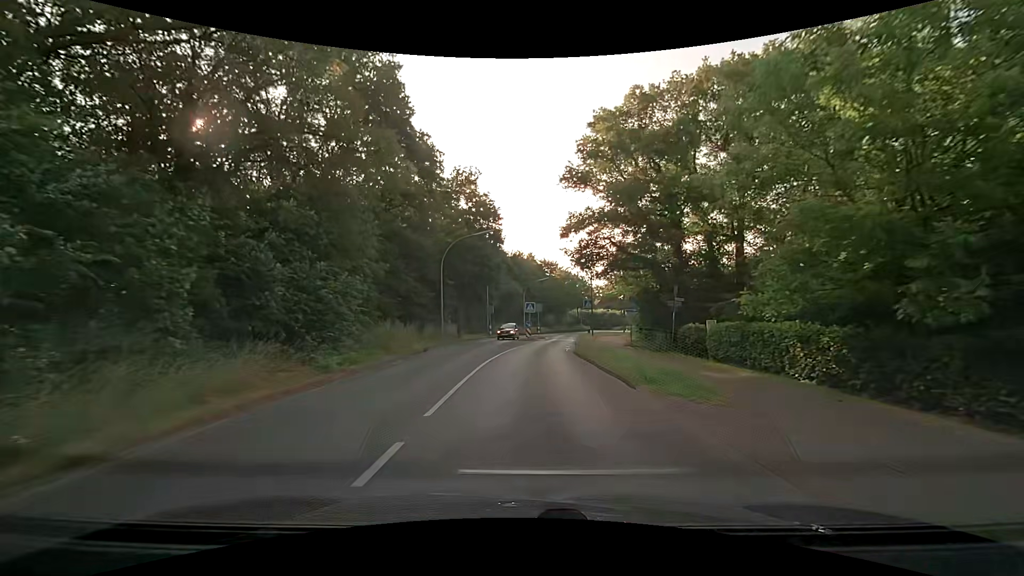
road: secondary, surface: asphalt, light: Day
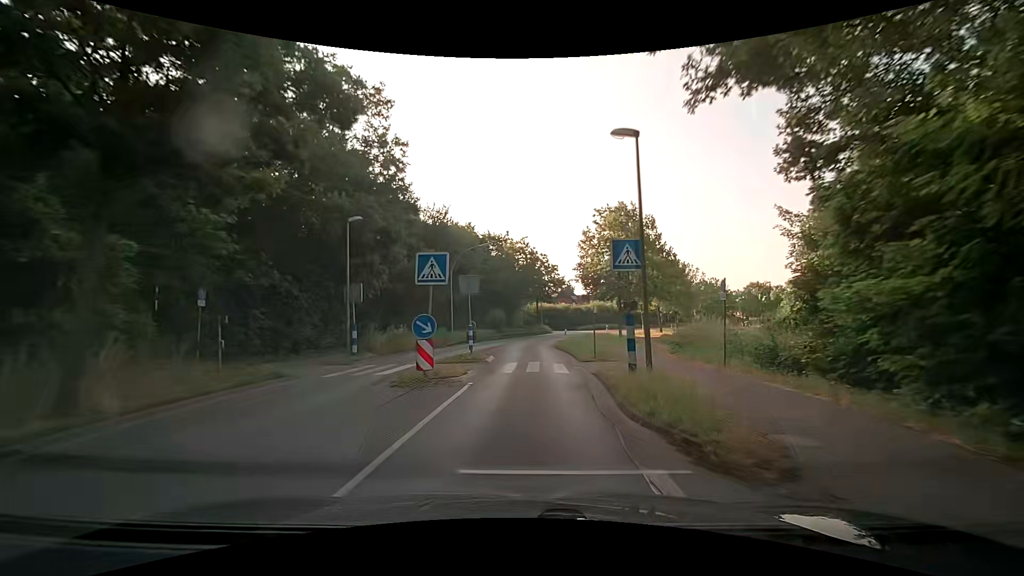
(+1.4, +30.5) m; +7°
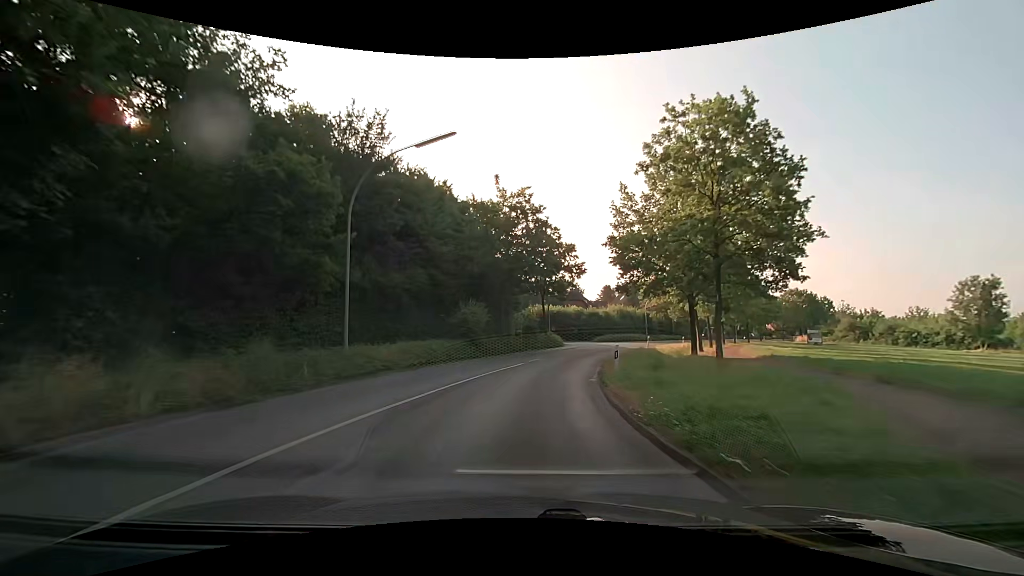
(+0.2, +22.9) m; 0°
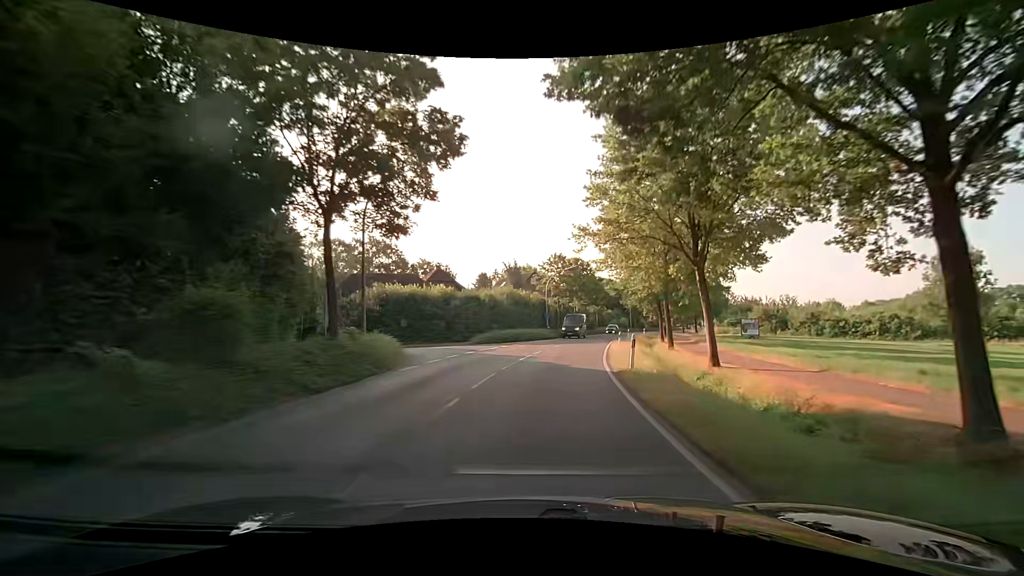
(+2.8, +30.1) m; +14°
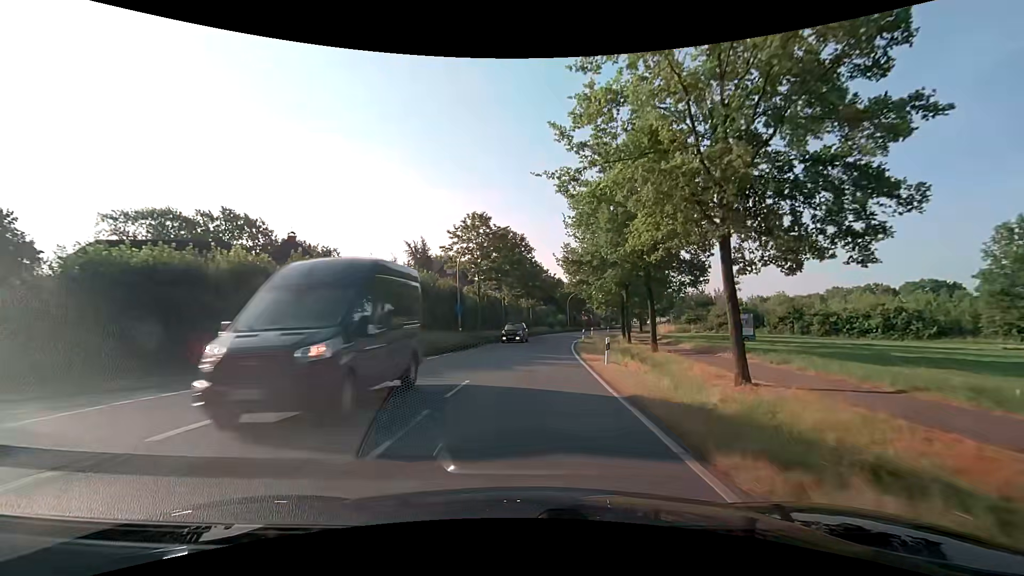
(+1.7, +22.6) m; +8°
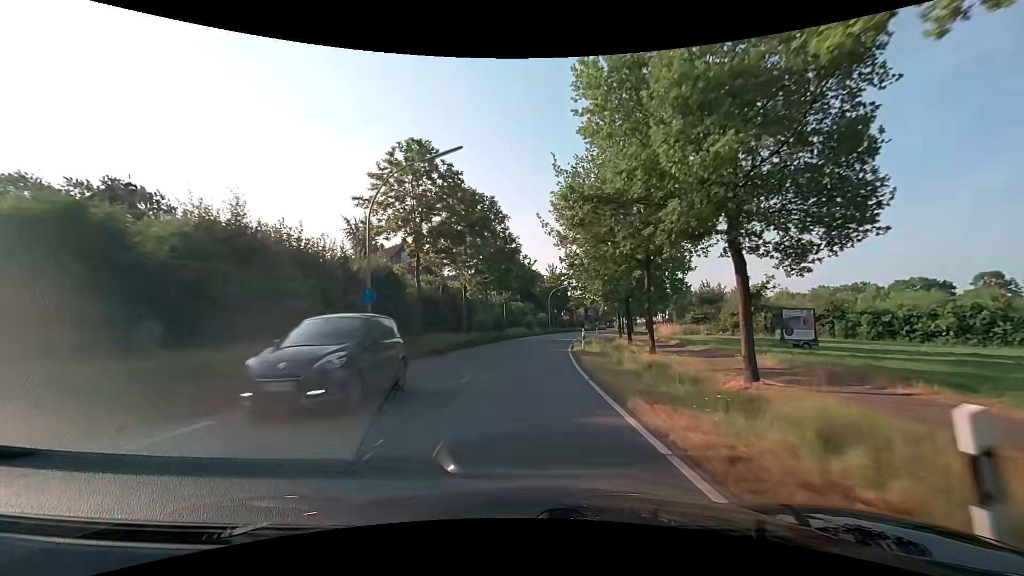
(+0.5, +15.3) m; +3°
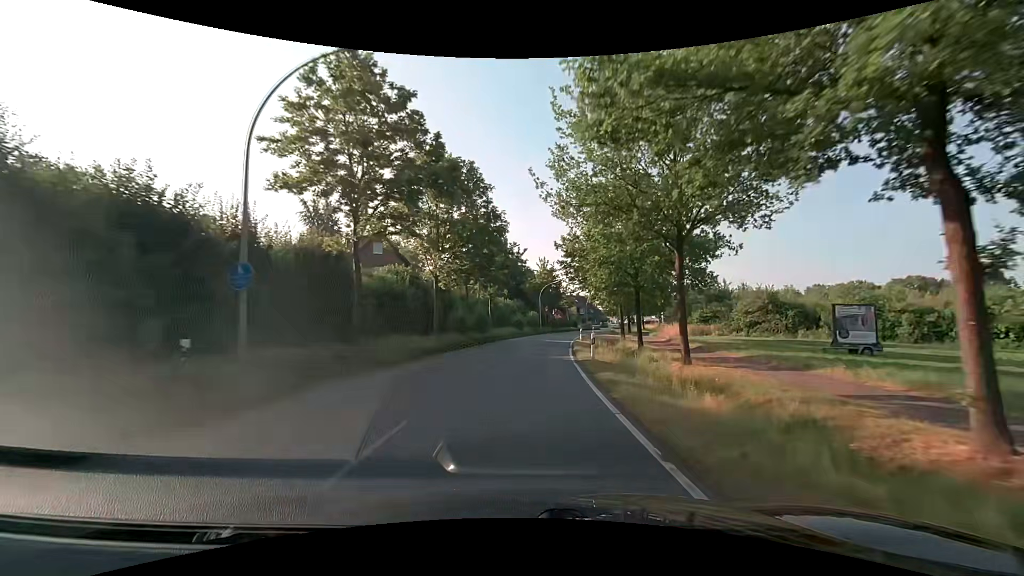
(+0.1, +7.7) m; +1°
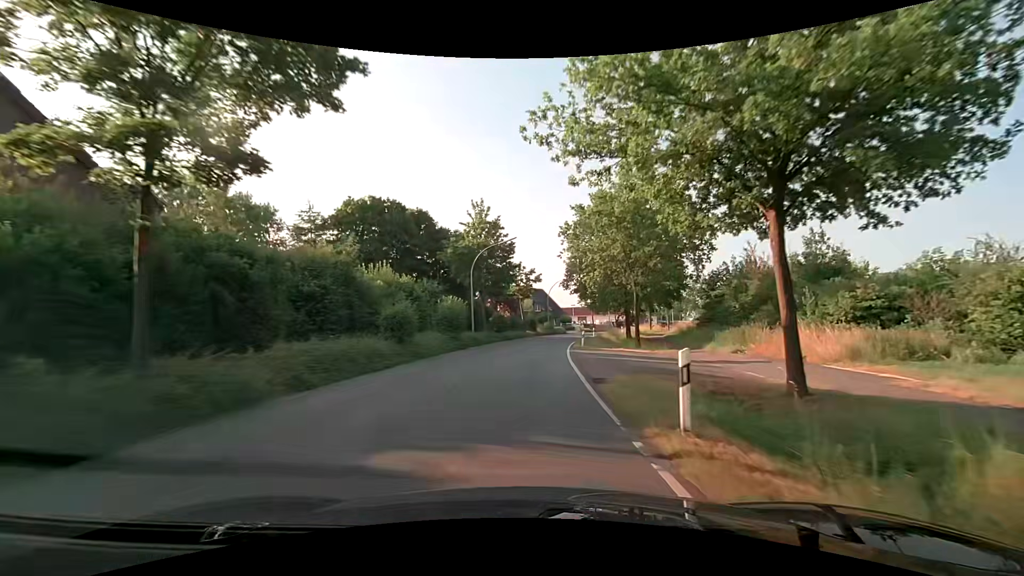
(+2.2, +38.2) m; +6°
(0, +10) (0, +20) (+1, +30) (+2, +40) (+4, +50) (+6, +60) (+8, +69) (+11, +79) (+15, +88) (+20, +97) m
